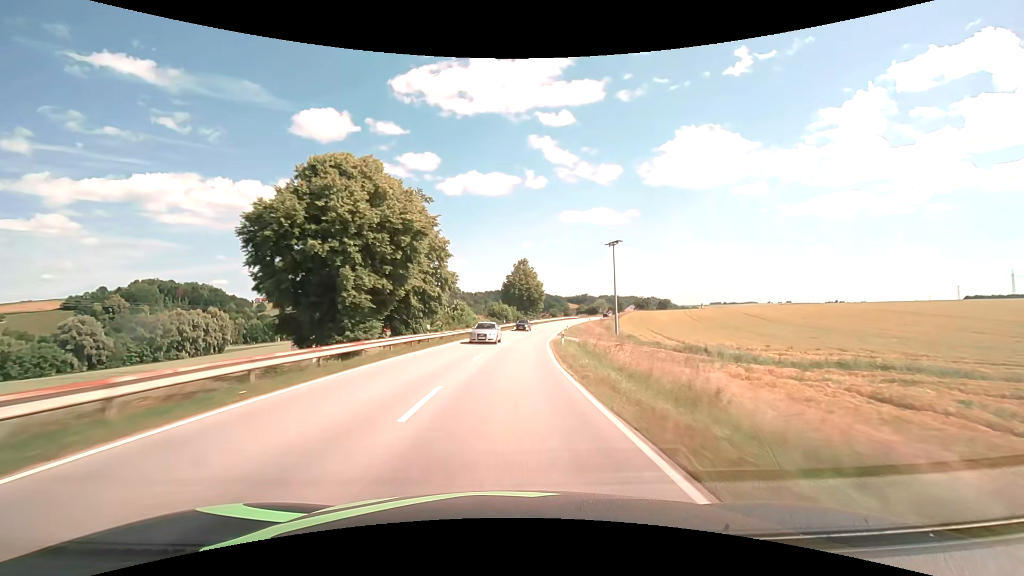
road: secondary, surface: asphalt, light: Day
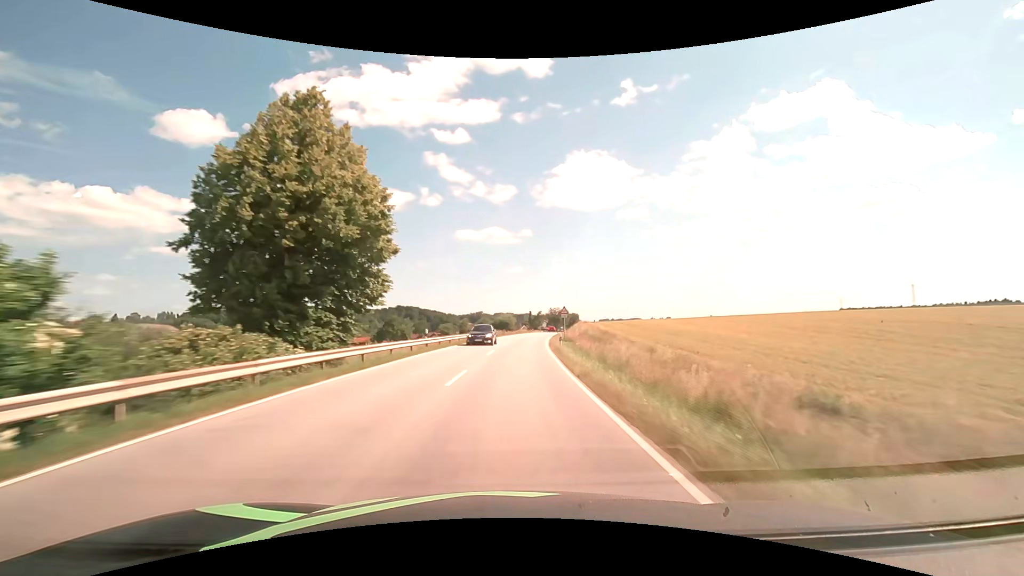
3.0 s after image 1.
(+8.1, +78.2) m; +12°
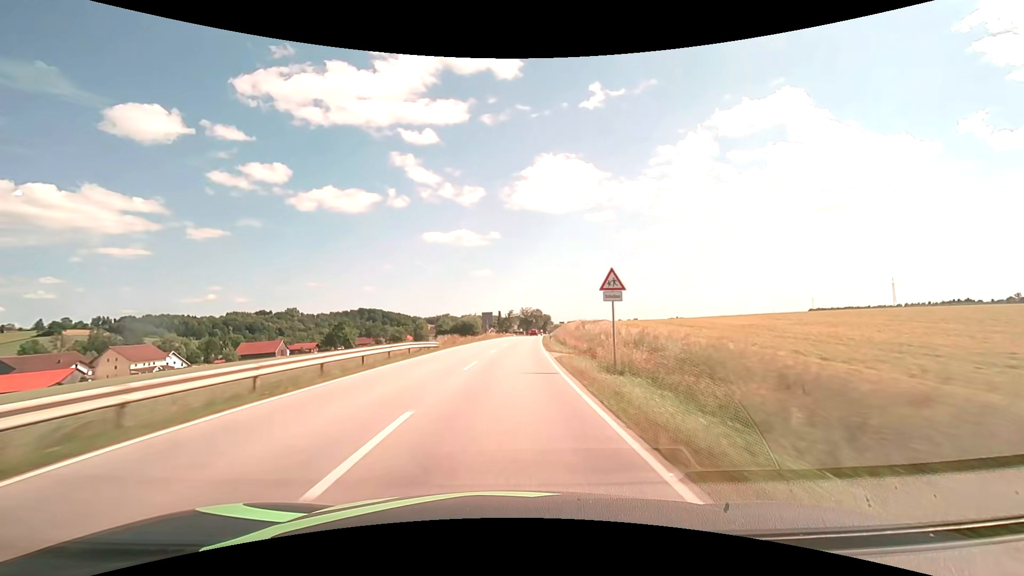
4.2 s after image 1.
(+1.2, +31.4) m; +4°
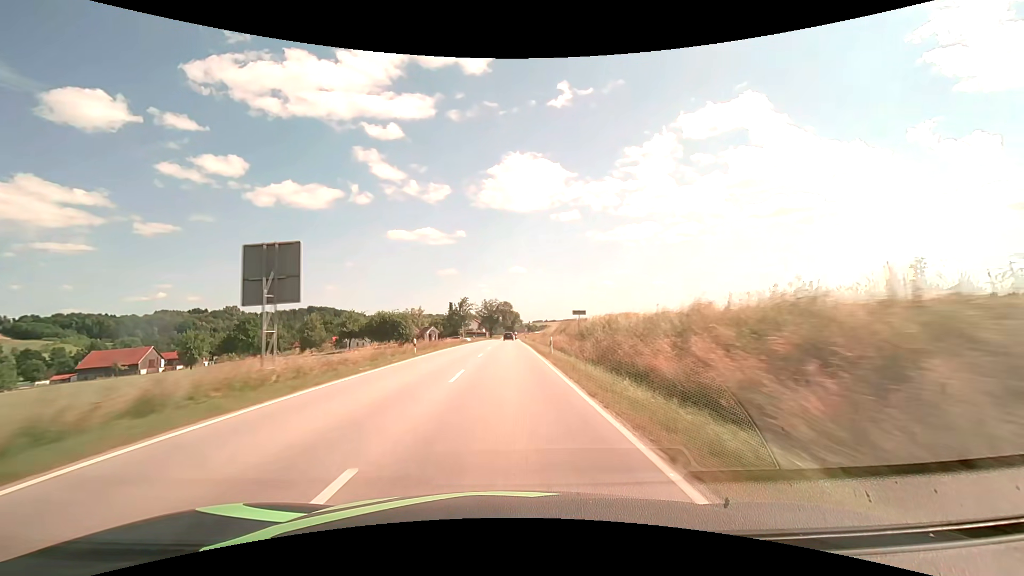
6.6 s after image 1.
(+2.3, +62.9) m; +4°
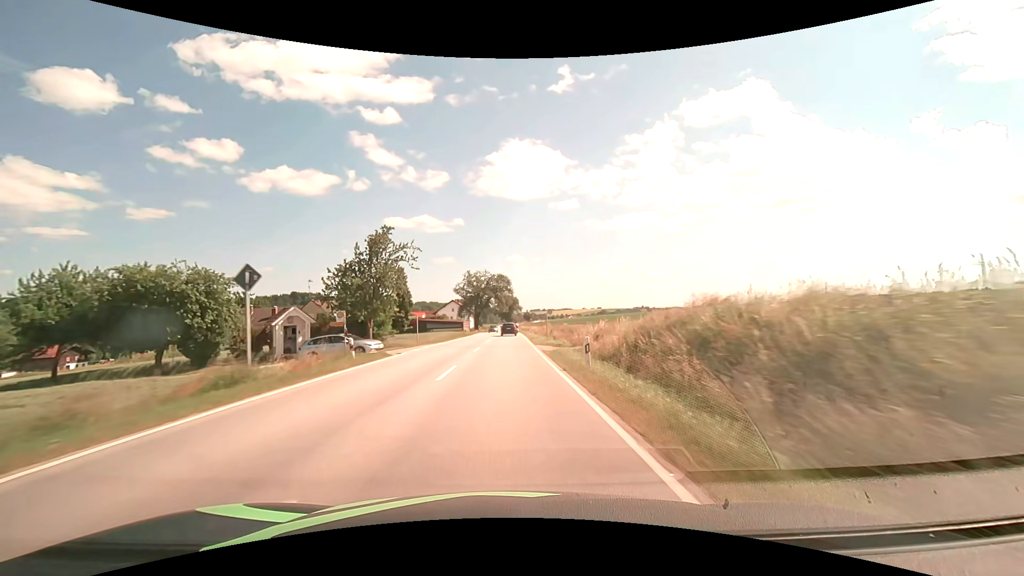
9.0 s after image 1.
(+0.4, +60.2) m; 0°
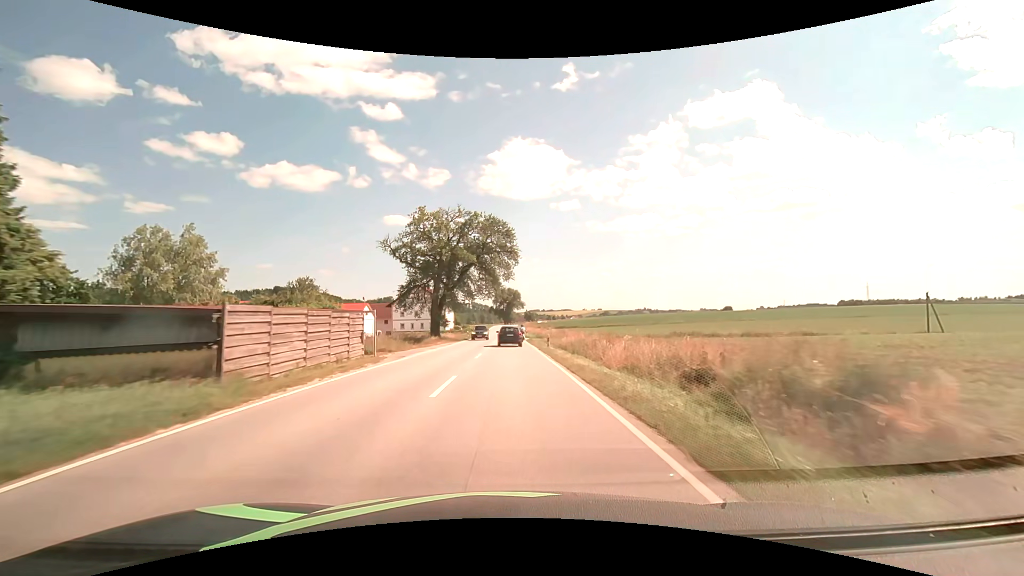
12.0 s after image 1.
(0.0, +61.5) m; 0°
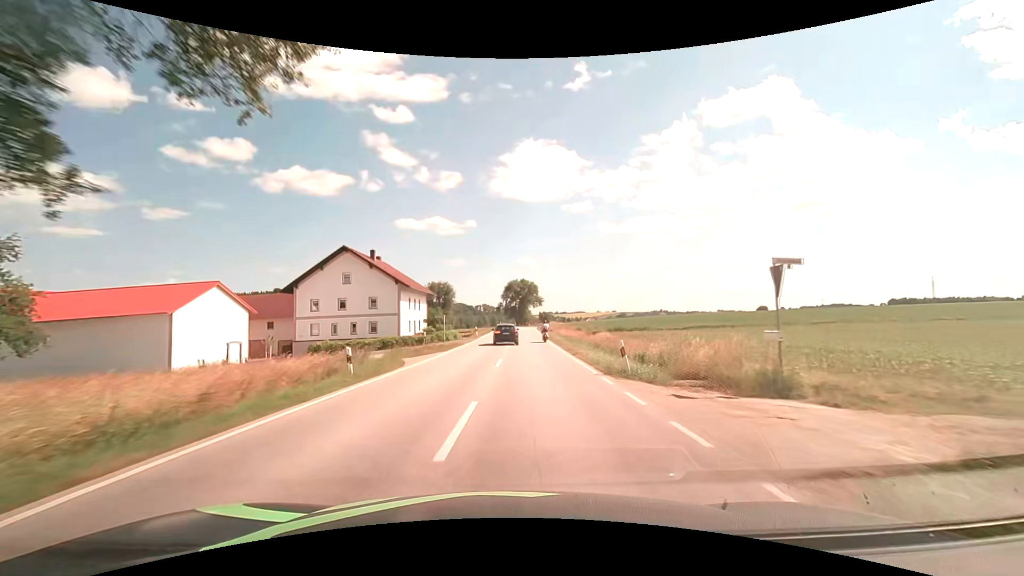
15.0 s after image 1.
(-0.2, +52.1) m; -1°
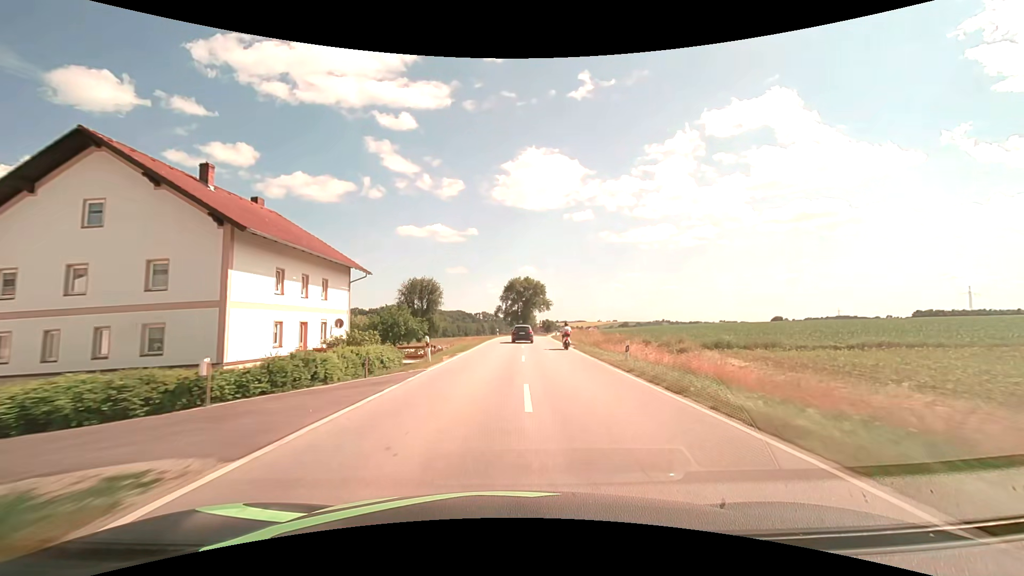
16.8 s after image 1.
(-0.1, +32.9) m; 0°
(0, +10) (0, +20) (0, +30) (+1, +40) (+1, +50) (+1, +60) (+2, +70) (+2, +80) (+3, +90) (+4, +100) m
